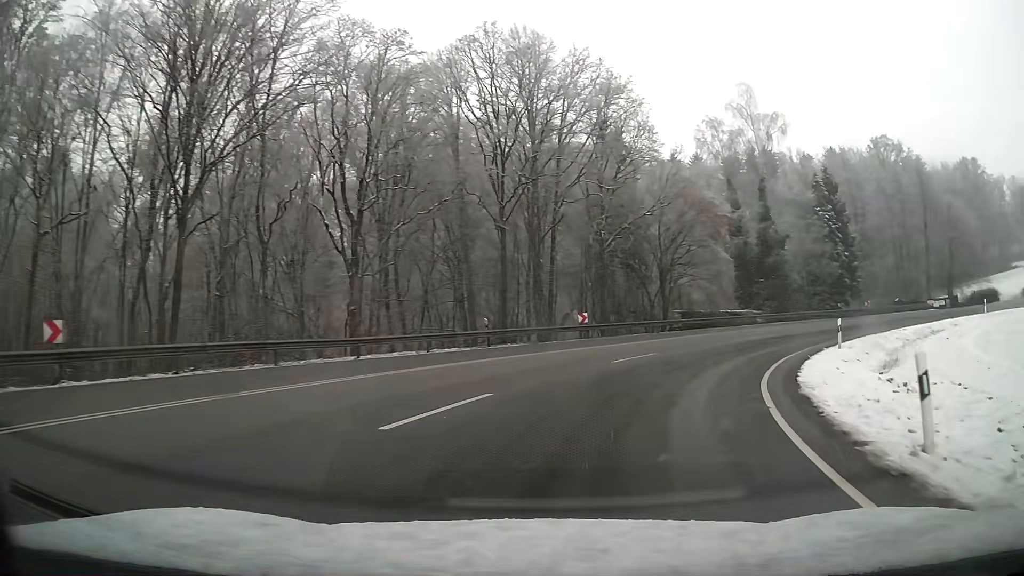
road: primary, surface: asphalt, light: Day
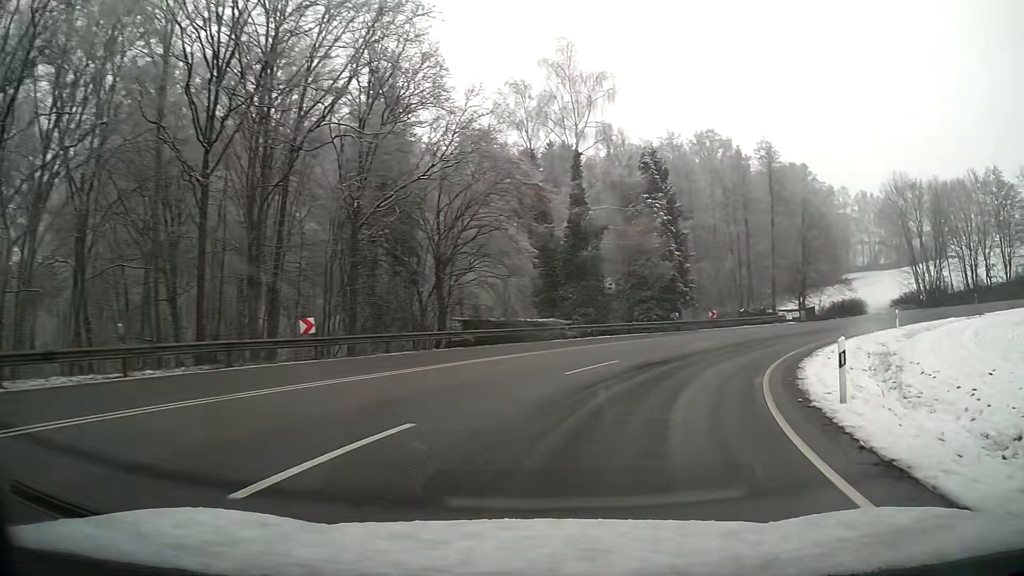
(+3.3, +13.9) m; +24°
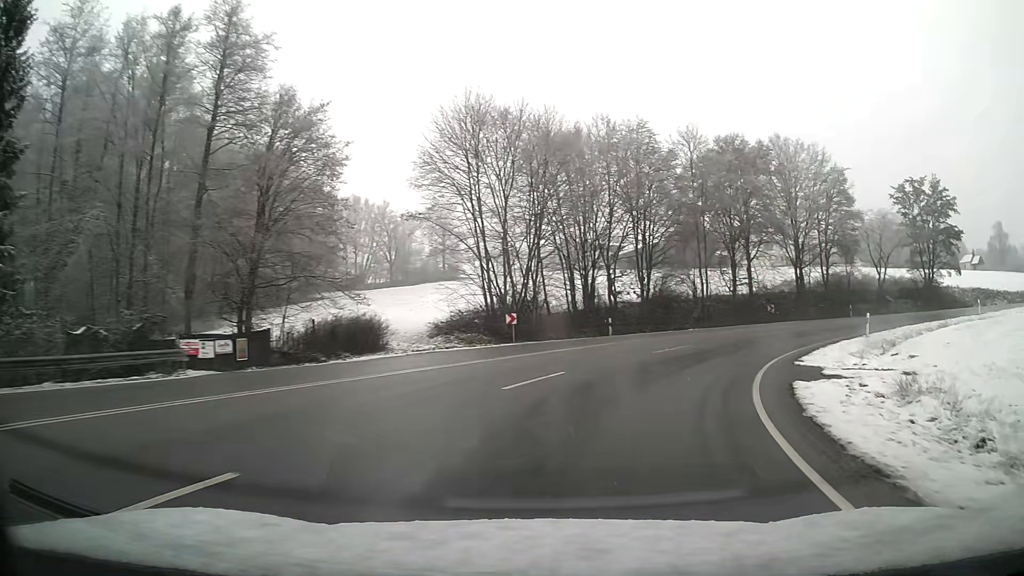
(+13.8, +32.7) m; +45°
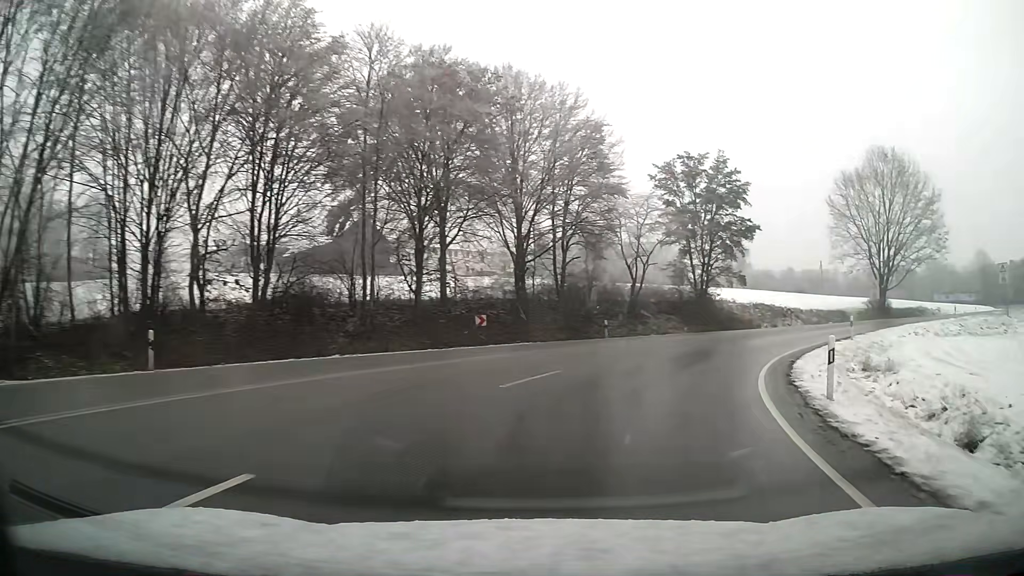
(+5.3, +21.4) m; +28°
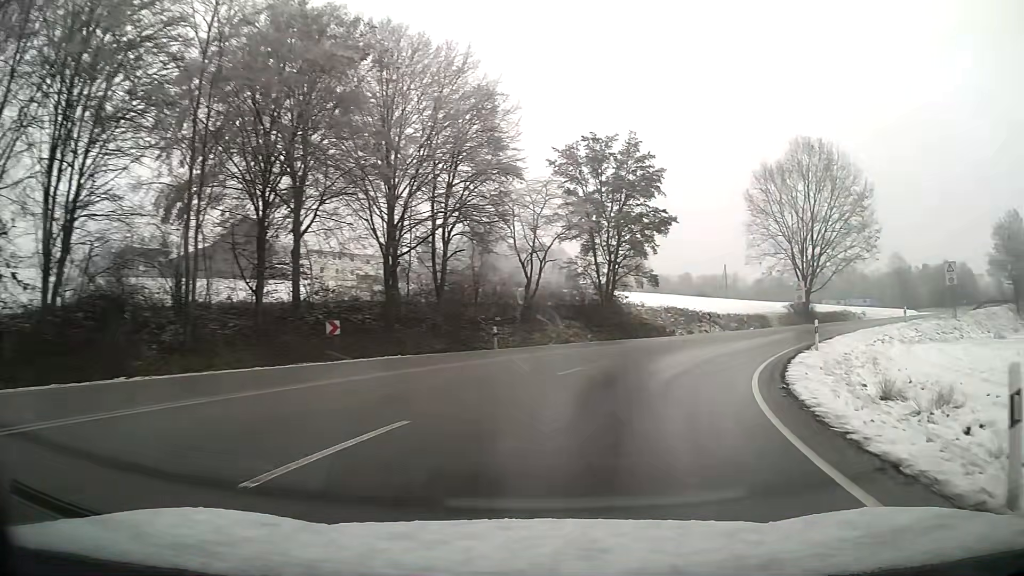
(+0.6, +7.5) m; +9°
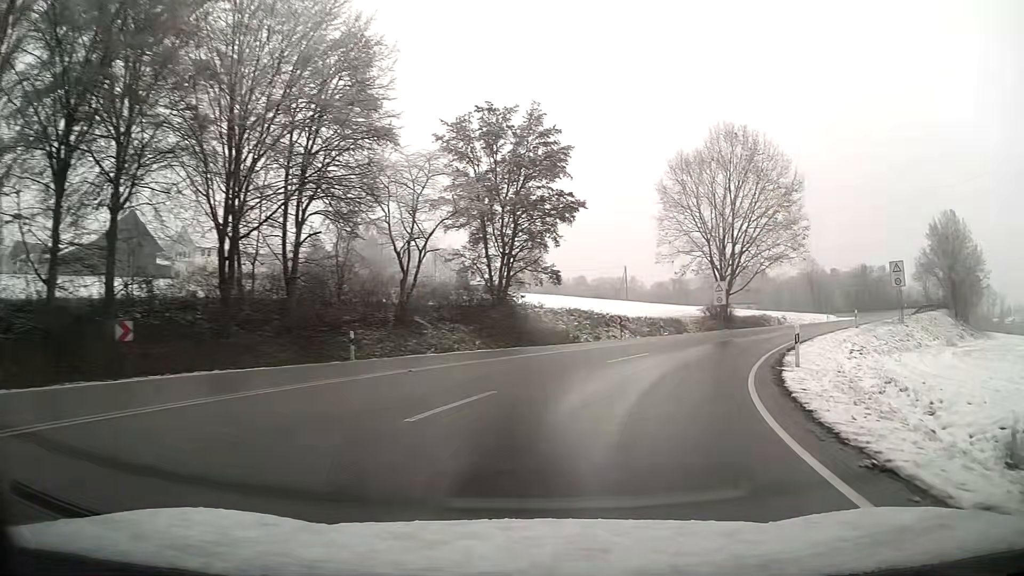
(+0.6, +7.5) m; +9°
